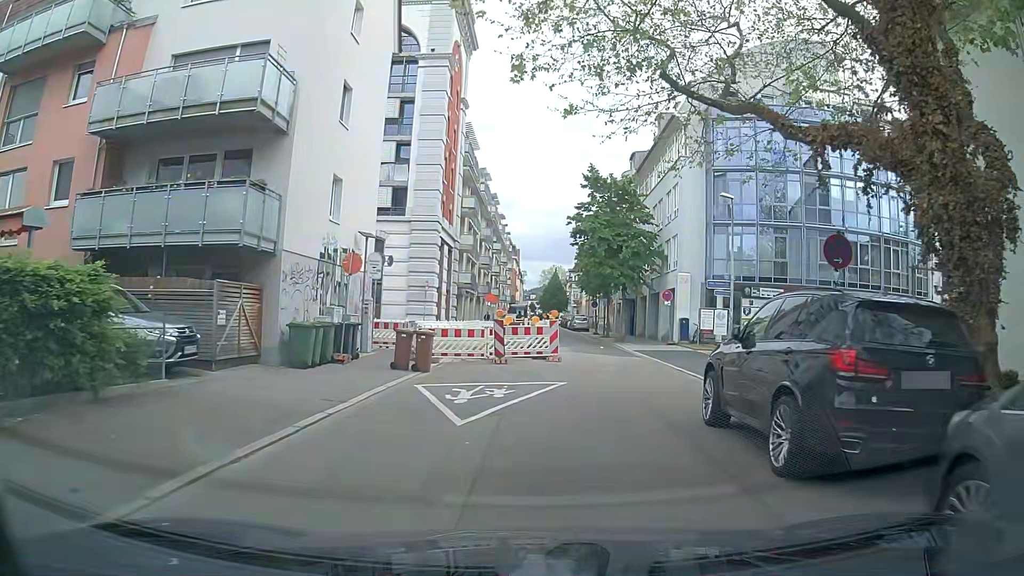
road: residential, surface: asphalt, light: Day
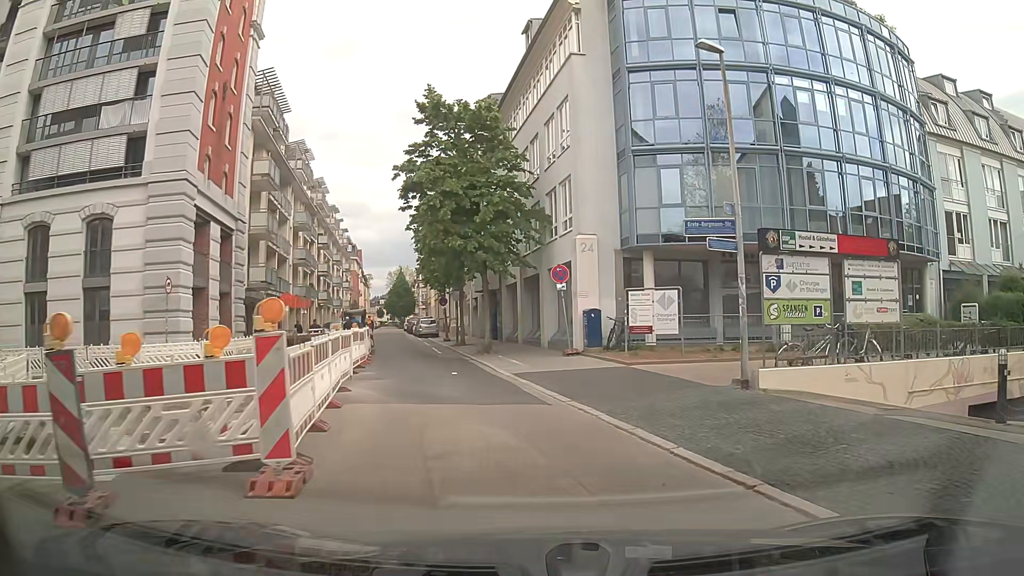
(+1.1, +15.0) m; +11°
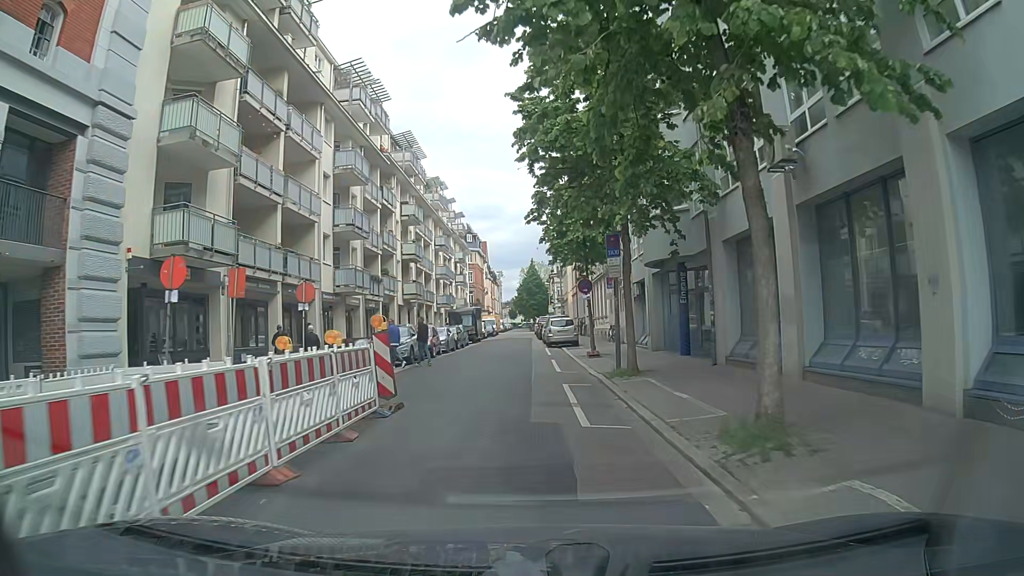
(-1.9, +20.2) m; -11°
